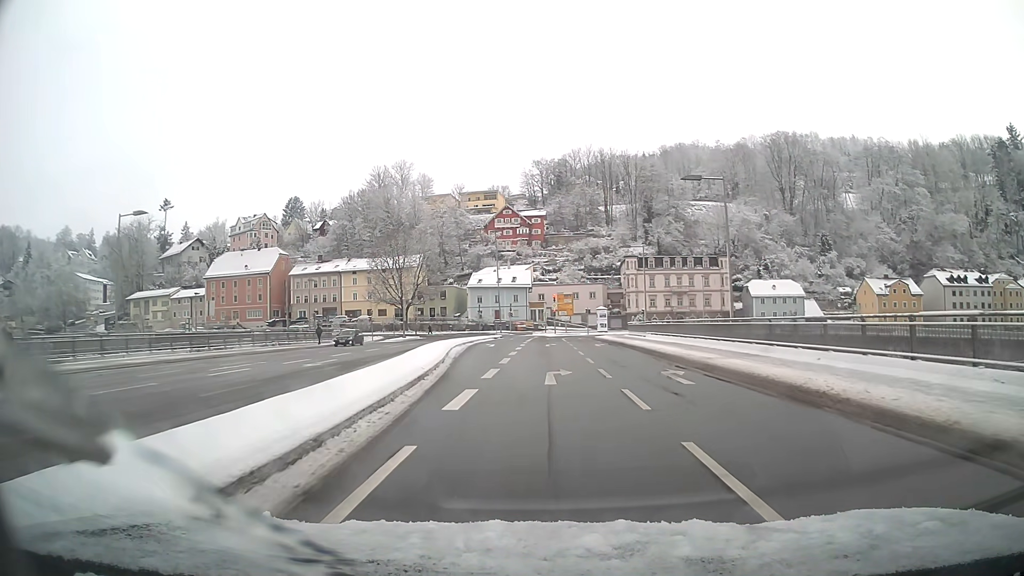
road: primary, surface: asphalt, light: Day
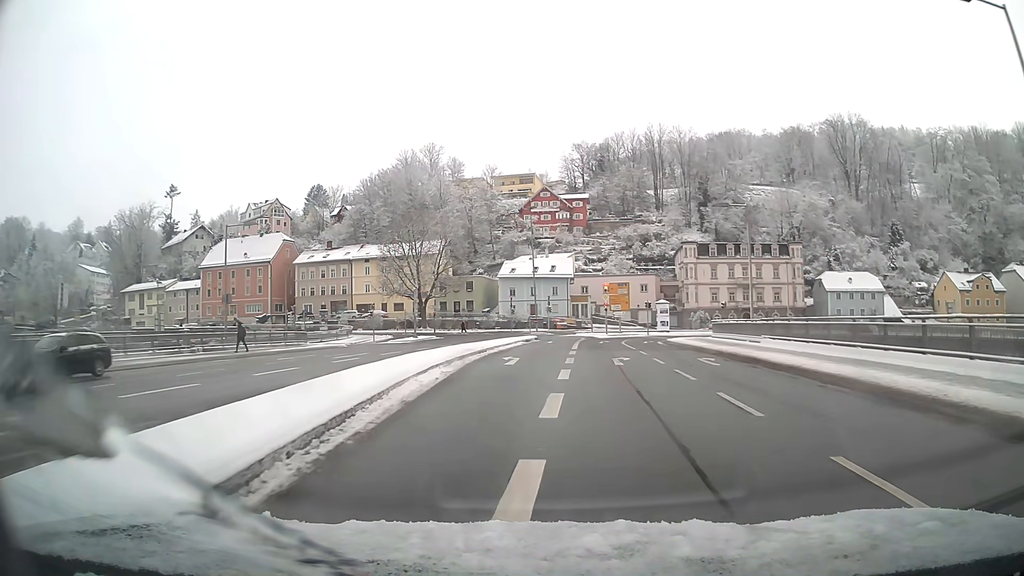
(-0.5, +19.1) m; -3°
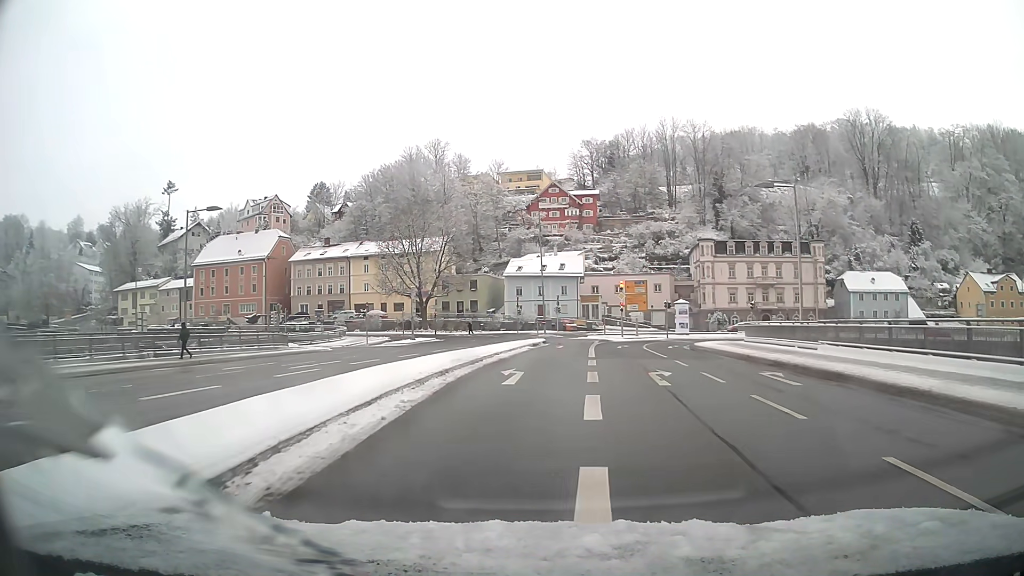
(0.0, +6.1) m; 0°
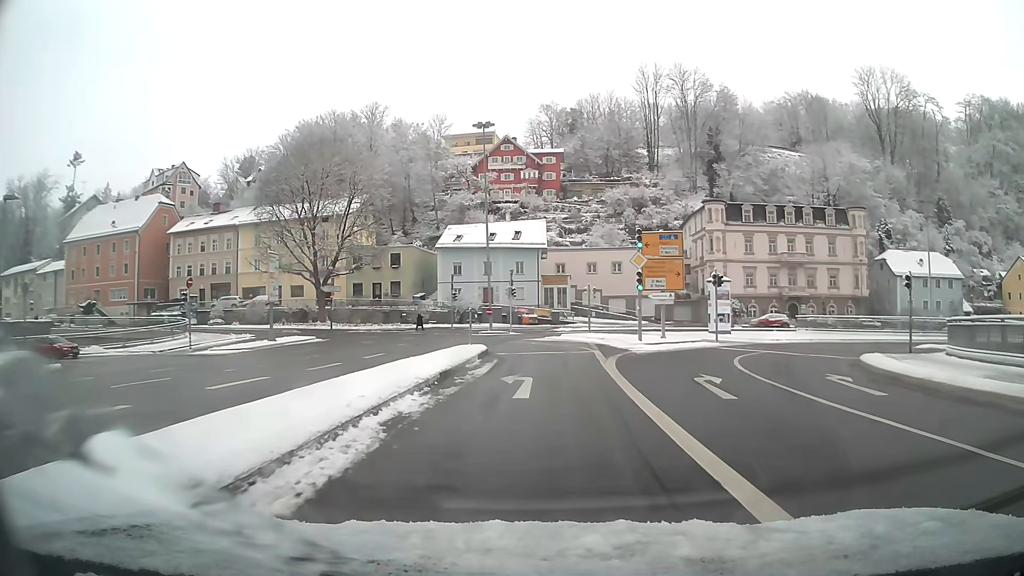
(+1.0, +28.4) m; +5°
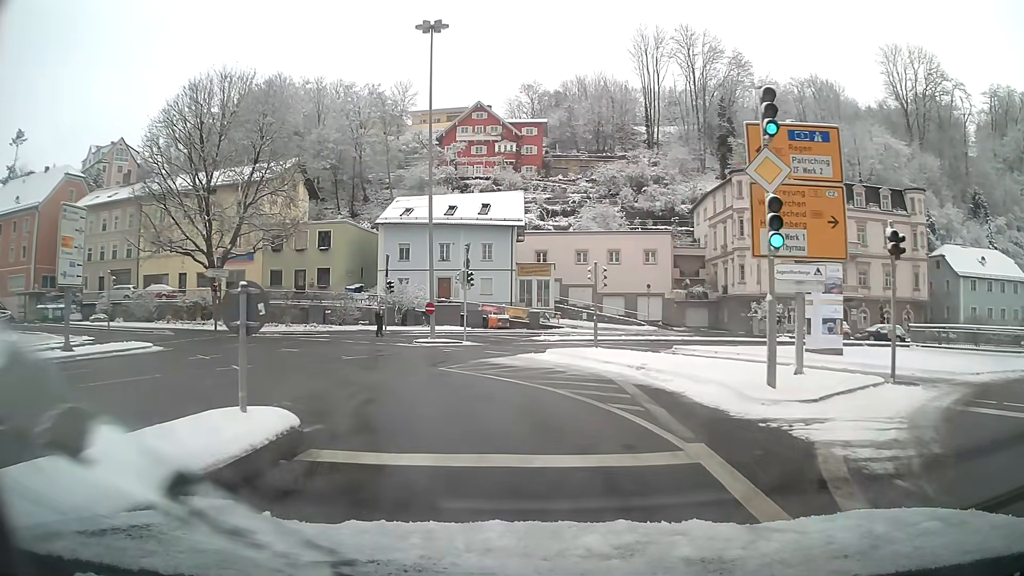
(+0.3, +18.7) m; -1°
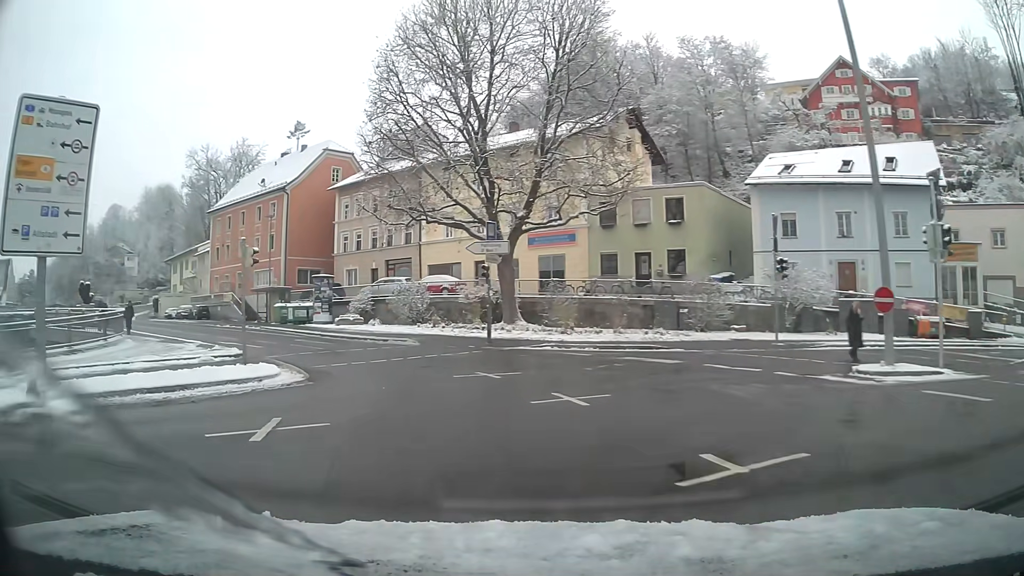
(-4.6, +16.6) m; -33°
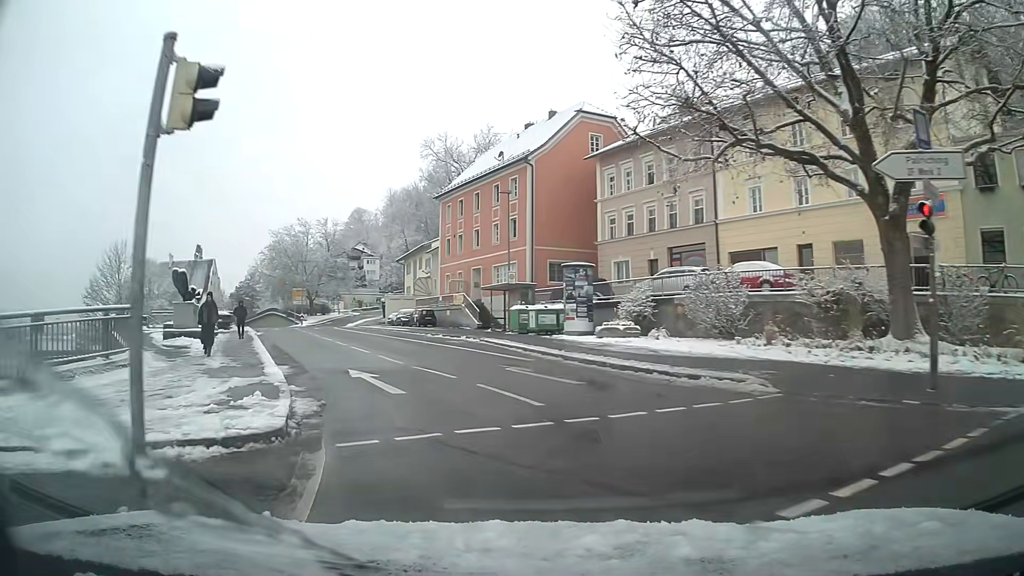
(-3.1, +15.2) m; -22°
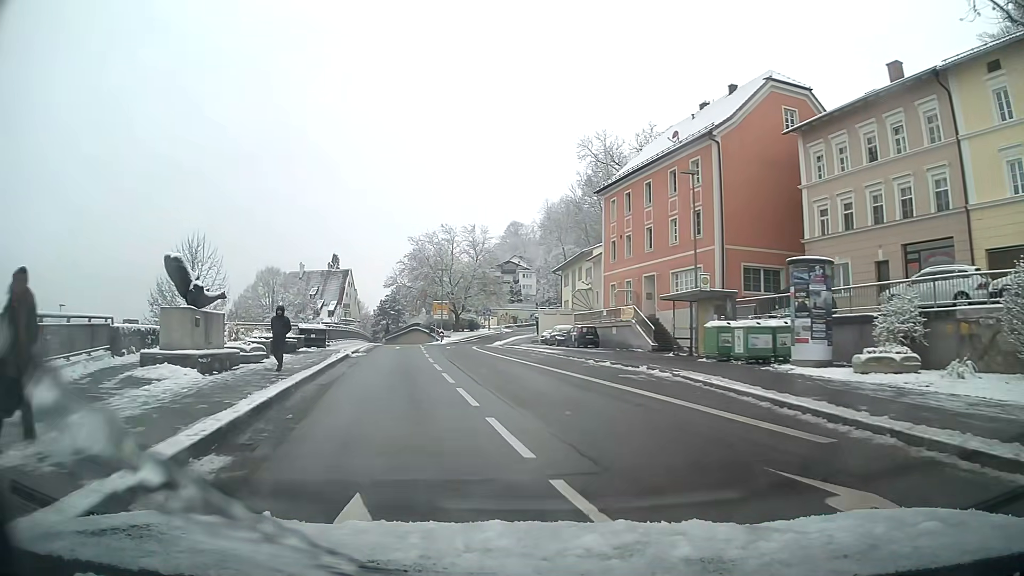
(-1.2, +10.9) m; -11°
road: primary_link
(0, +10) (-1, +20) (-3, +30) (-4, +40) (-5, +50) (-5, +60) (-5, +70) (-4, +80) (-3, +90) (-2, +100) m
